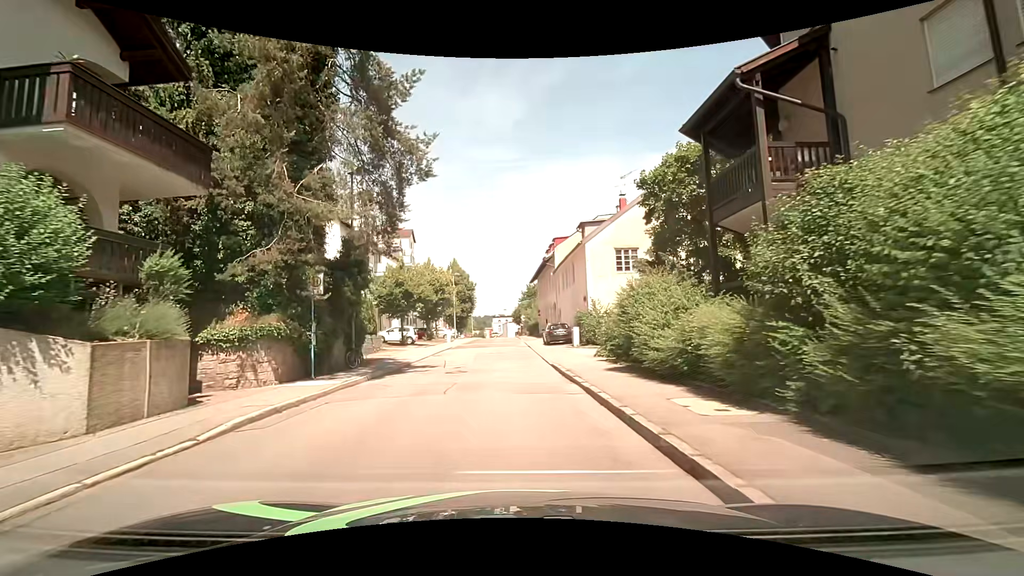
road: residential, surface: asphalt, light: Day
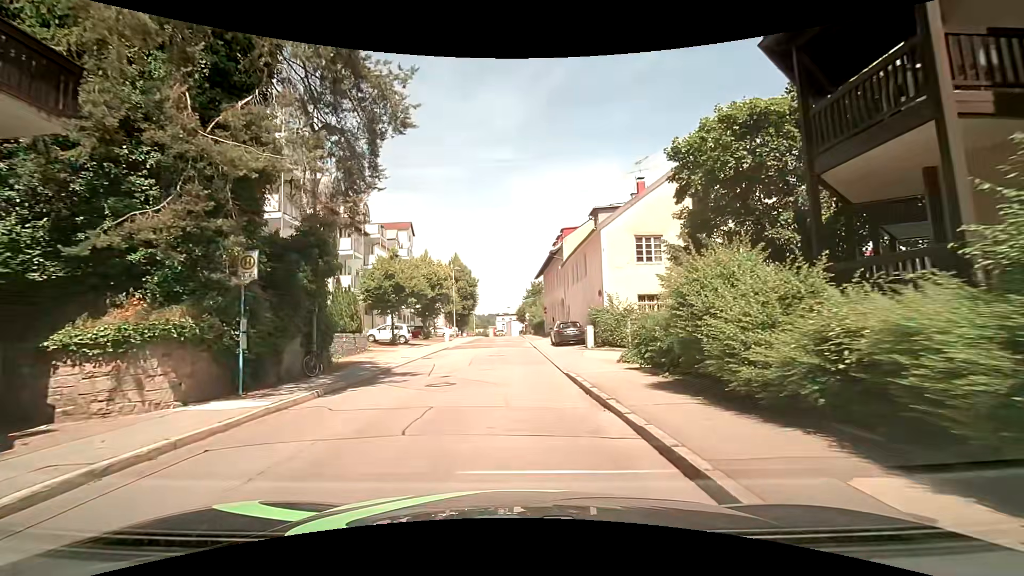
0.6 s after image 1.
(0.0, +4.2) m; +1°
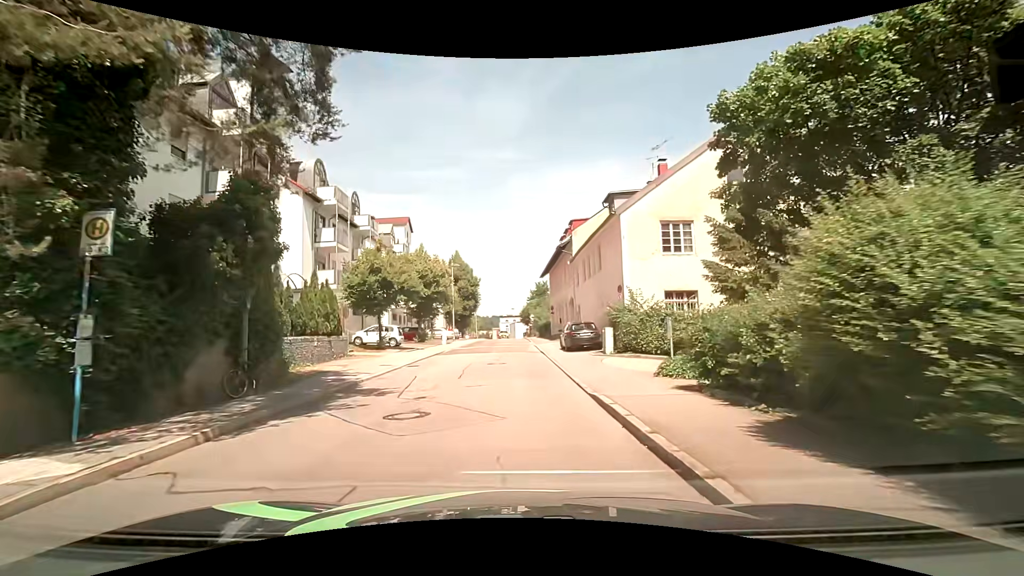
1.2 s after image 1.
(-0.1, +4.3) m; -2°
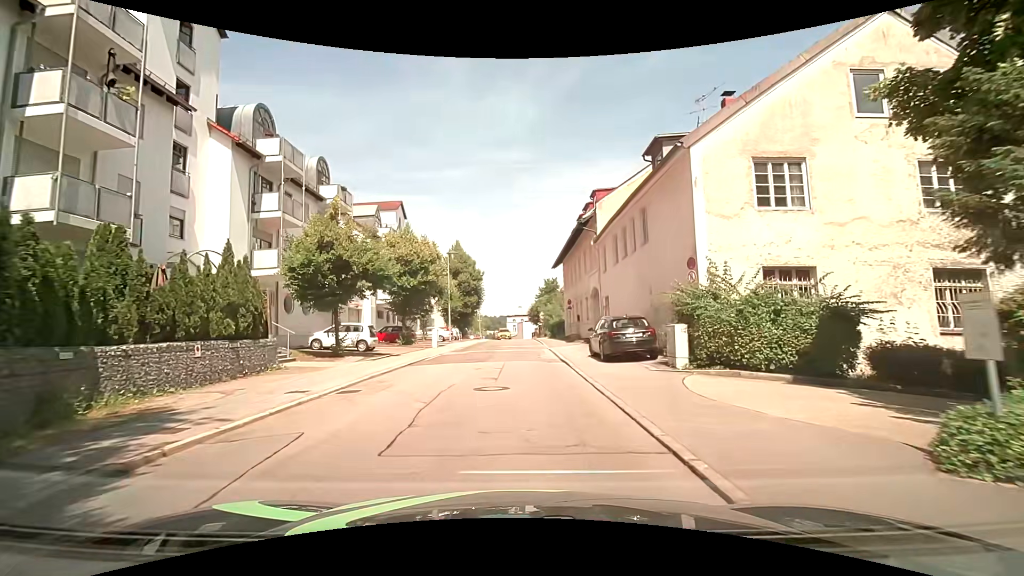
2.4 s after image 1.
(0.0, +8.7) m; -1°
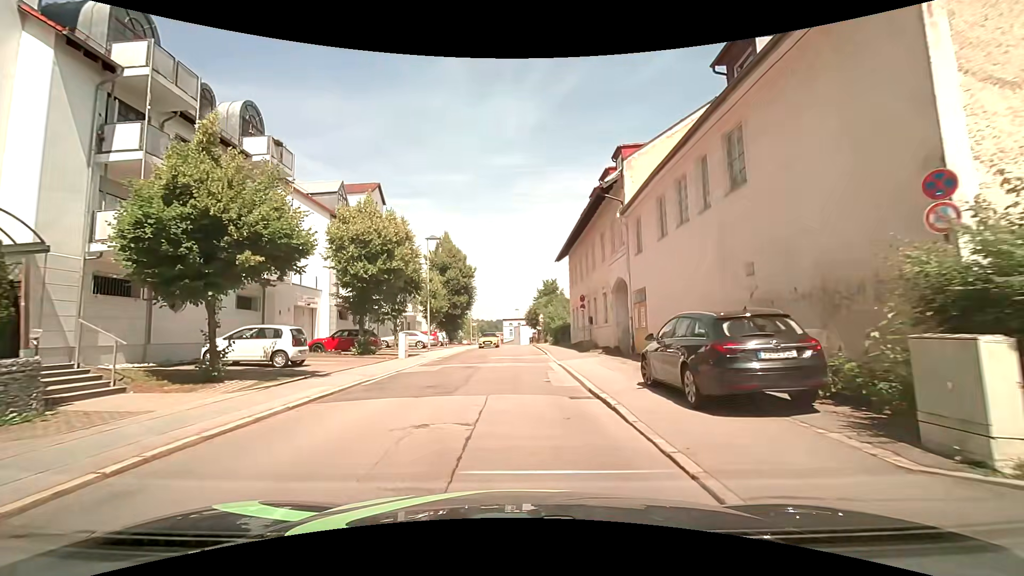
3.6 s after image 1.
(+0.2, +8.8) m; +1°
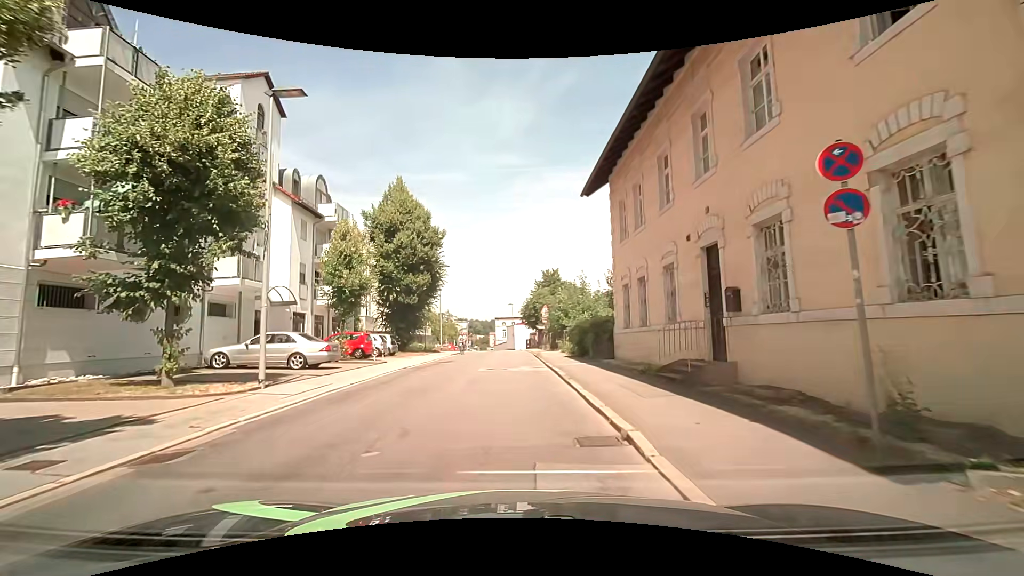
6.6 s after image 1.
(+0.2, +21.9) m; +2°
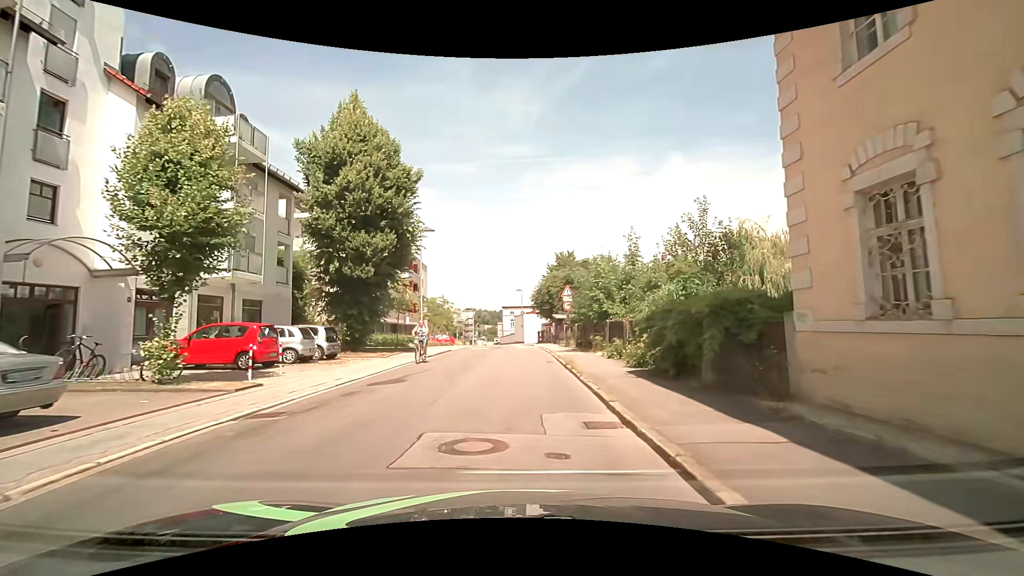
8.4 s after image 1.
(-0.4, +13.1) m; -2°
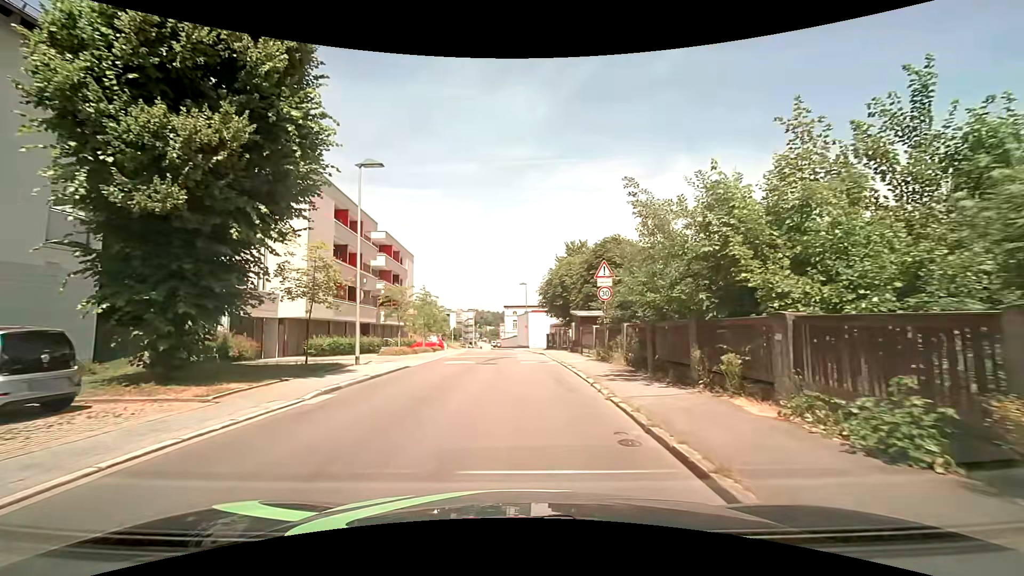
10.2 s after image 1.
(0.0, +13.5) m; 0°
(0, +10) (0, +20) (0, +30) (-1, +40) (-1, +50) (-2, +60) (-3, +70) (-4, +80) (-6, +90) (-7, +100) m
